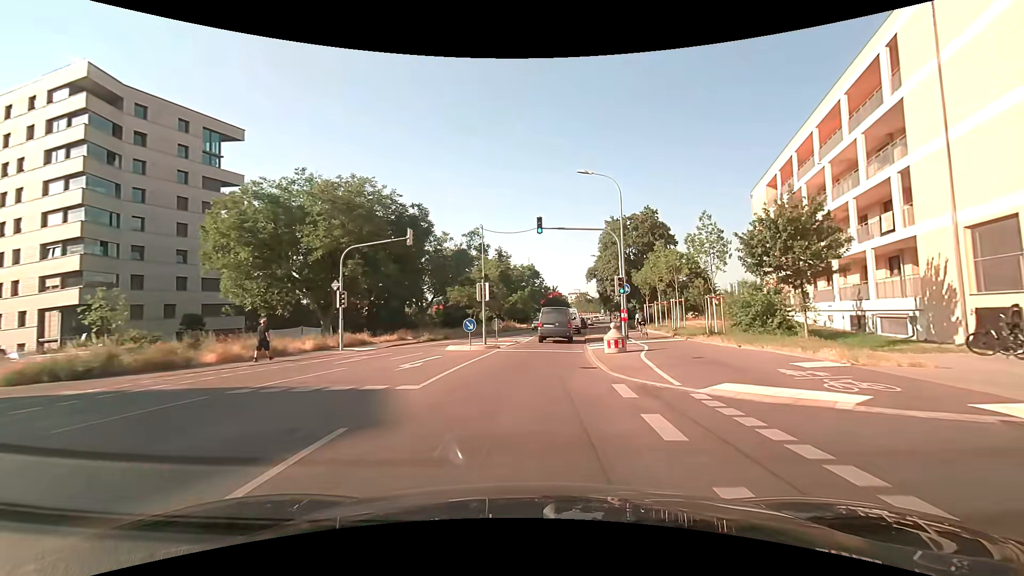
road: secondary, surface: asphalt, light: Day
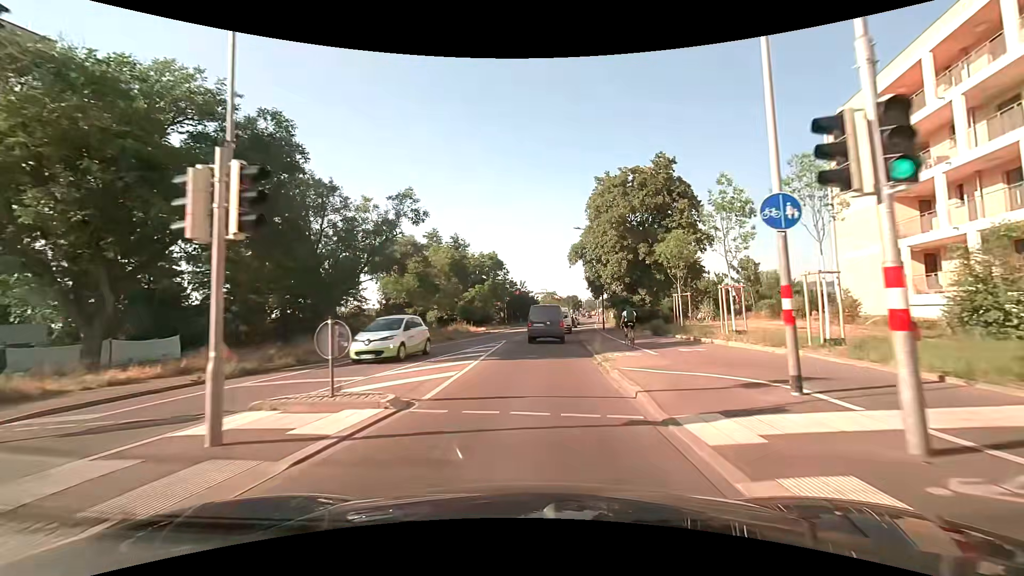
(+0.6, +19.7) m; +4°
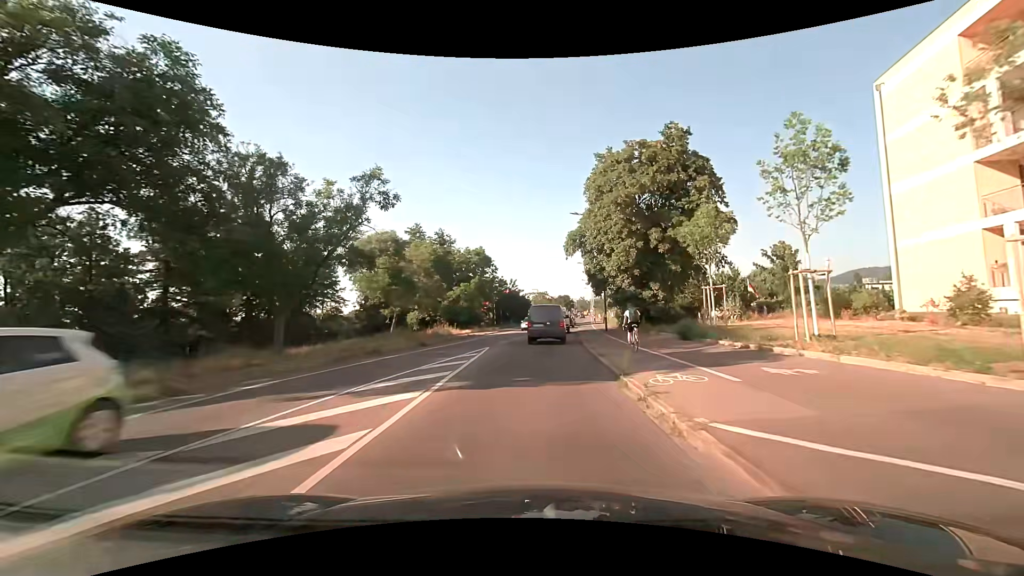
(0.0, +6.4) m; 0°
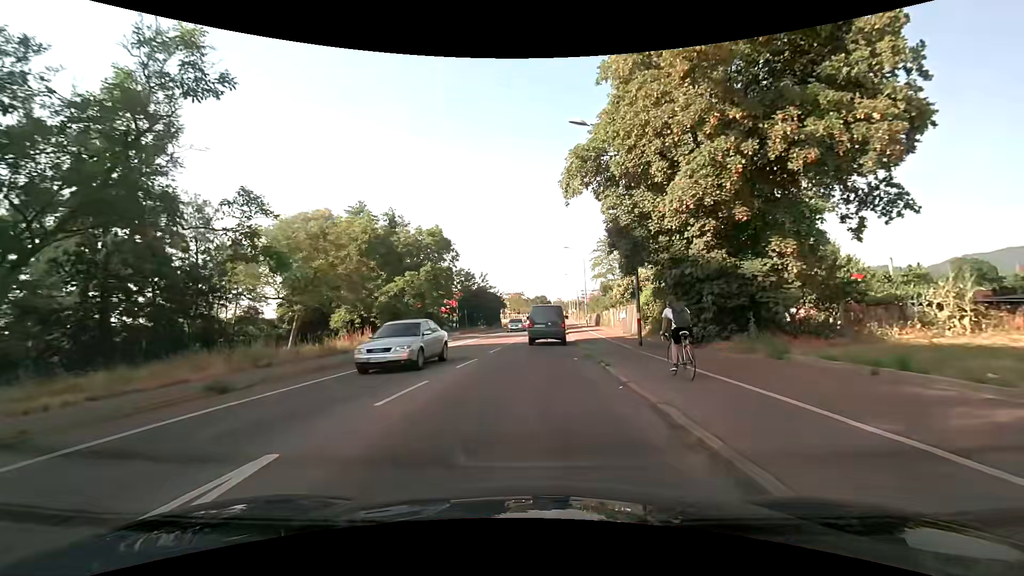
(+0.5, +18.0) m; +3°
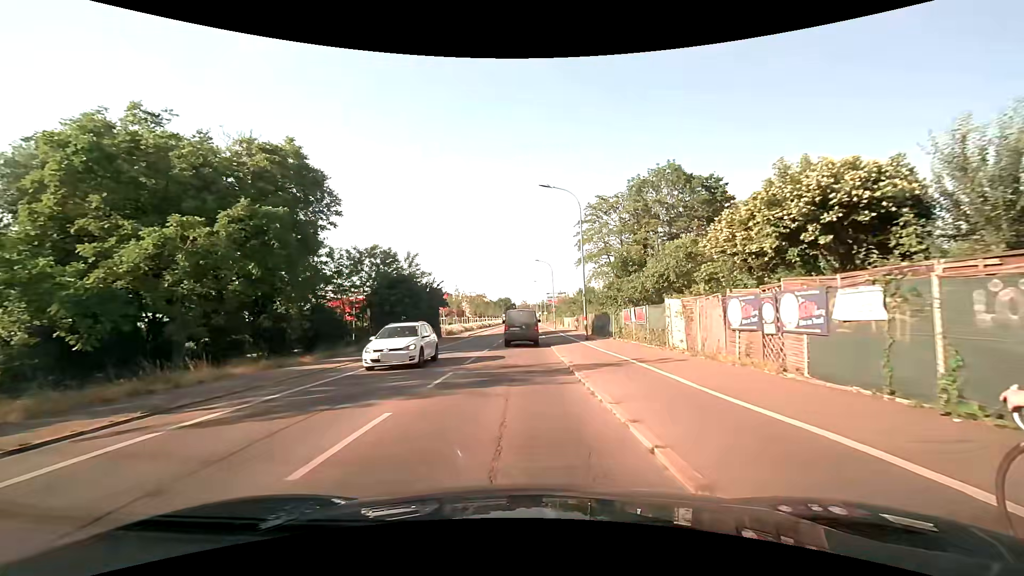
(+1.0, +27.4) m; +4°
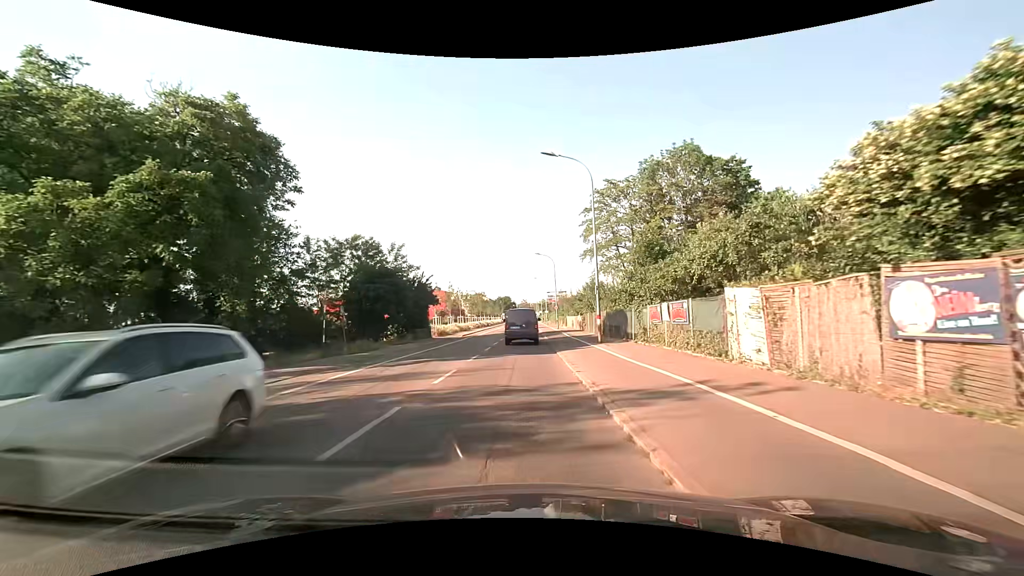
(0.0, +5.5) m; -1°
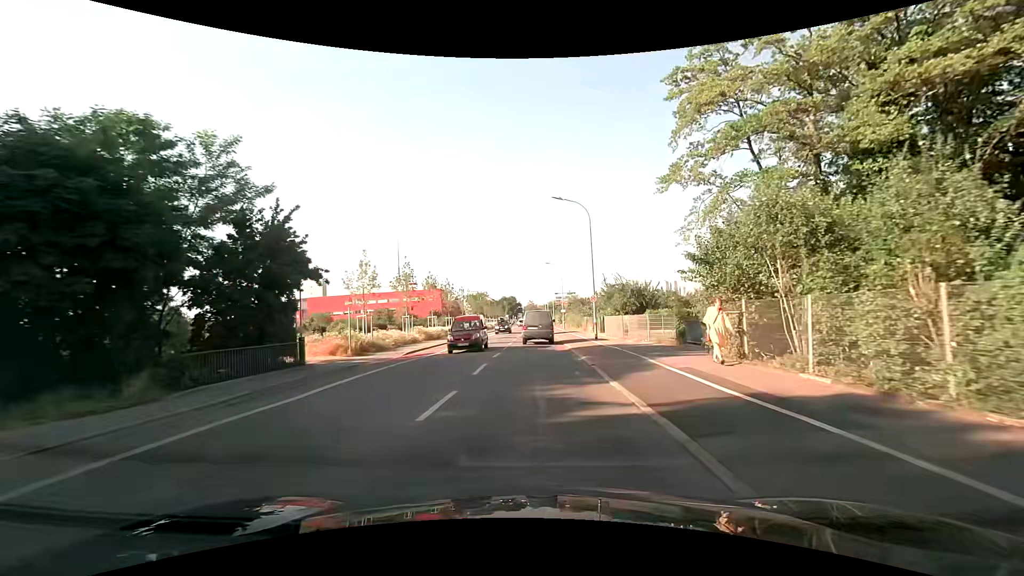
(-0.3, +28.2) m; 0°
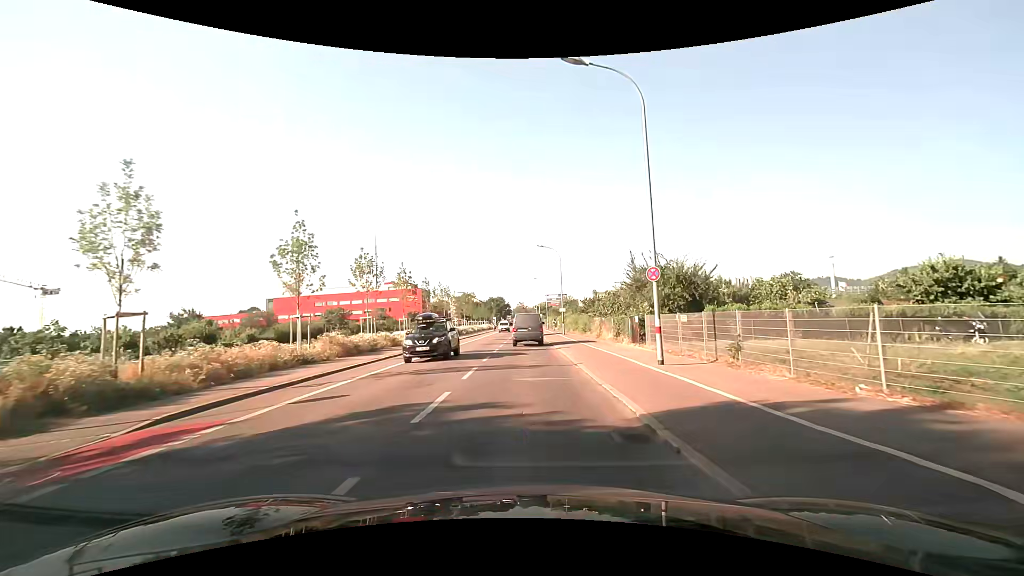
(+0.1, +17.3) m; 0°
(0, +10) (0, +20) (0, +30) (0, +40) (0, +50) (0, +60) (0, +70) (0, +80) (0, +90) (0, +100) m
